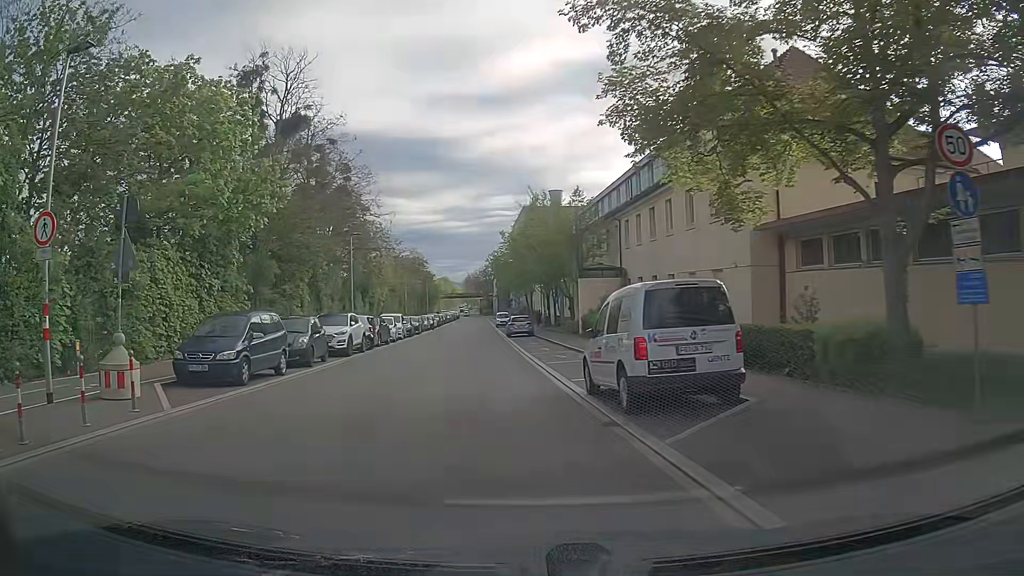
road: tertiary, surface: asphalt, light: Day
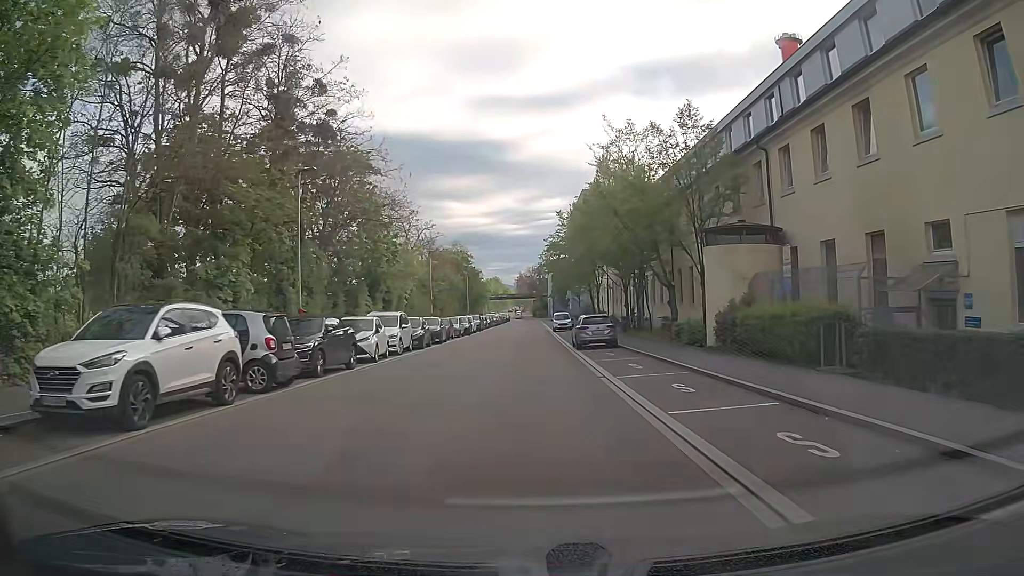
(-1.0, +18.0) m; -4°
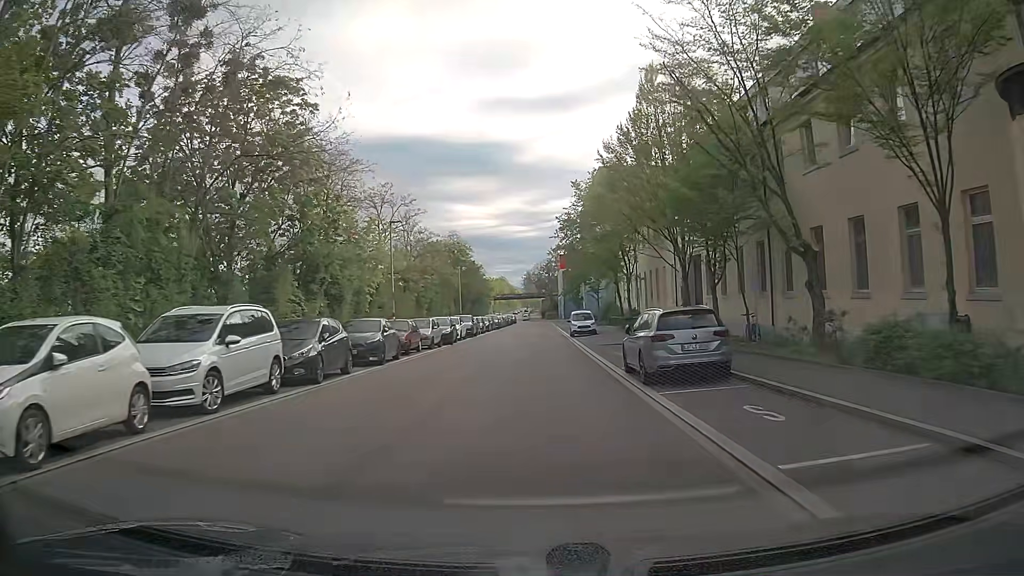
(0.0, +16.3) m; 0°
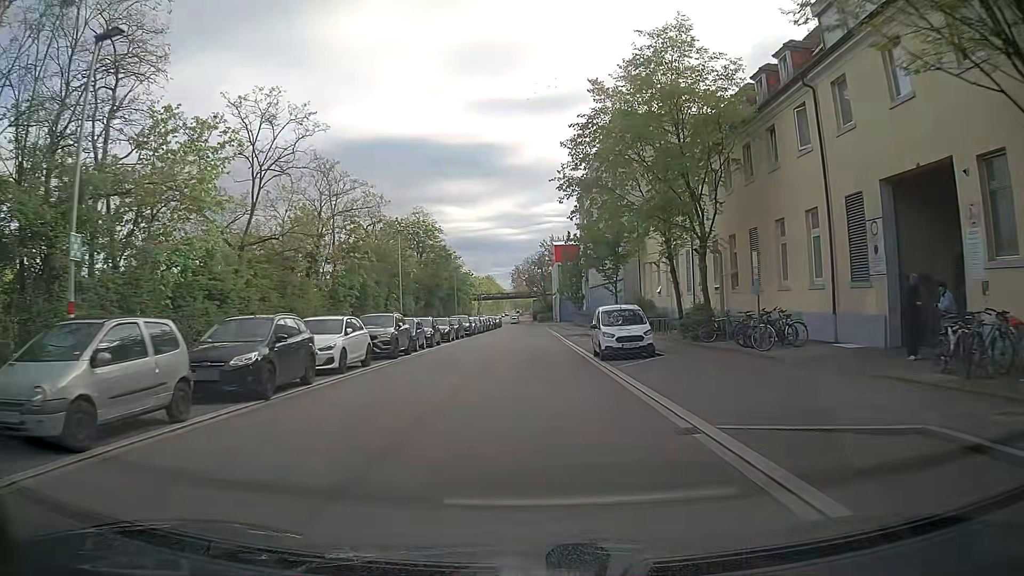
(+0.1, +24.5) m; +1°
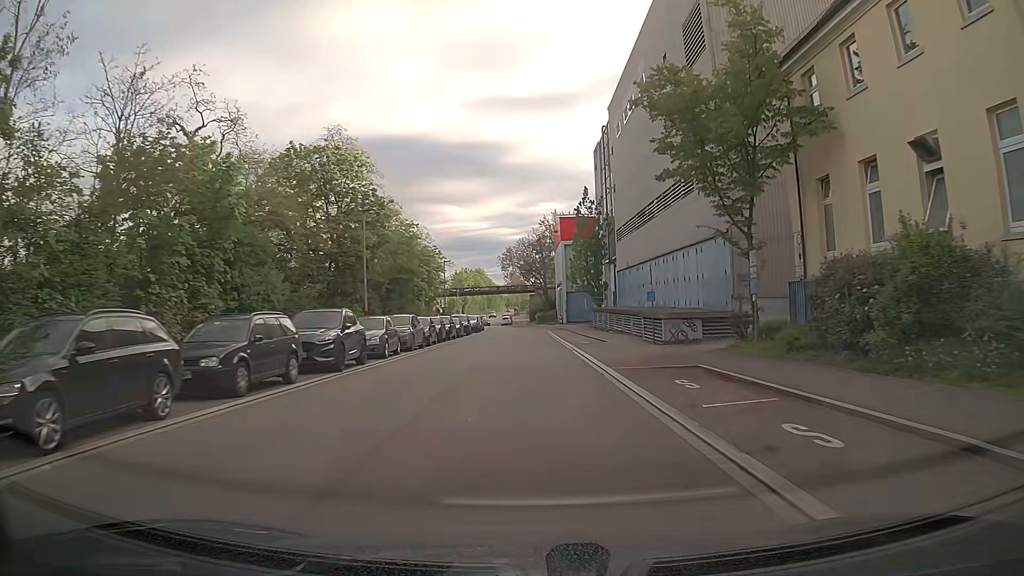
(0.0, +34.3) m; 0°
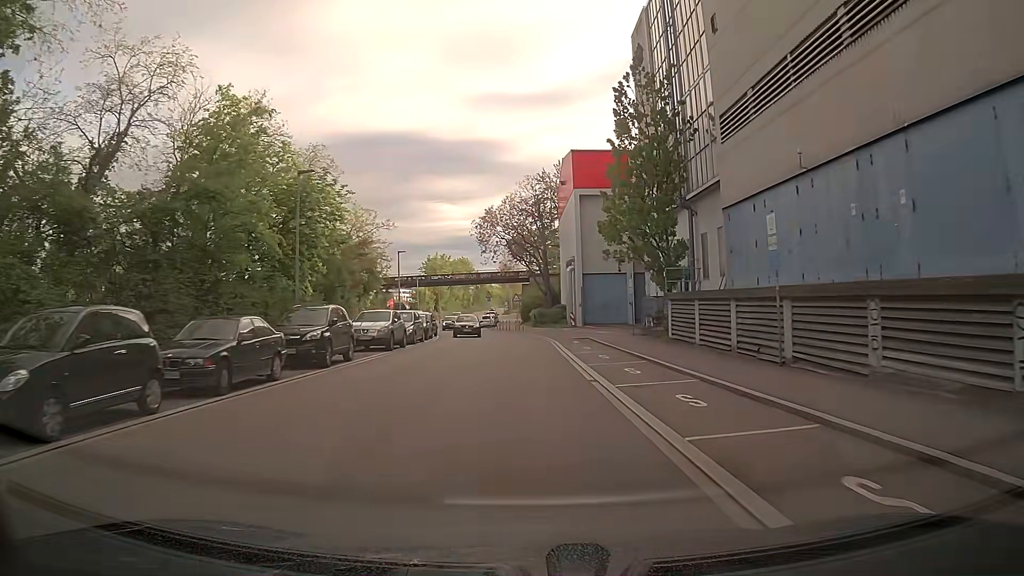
(0.0, +36.2) m; 0°
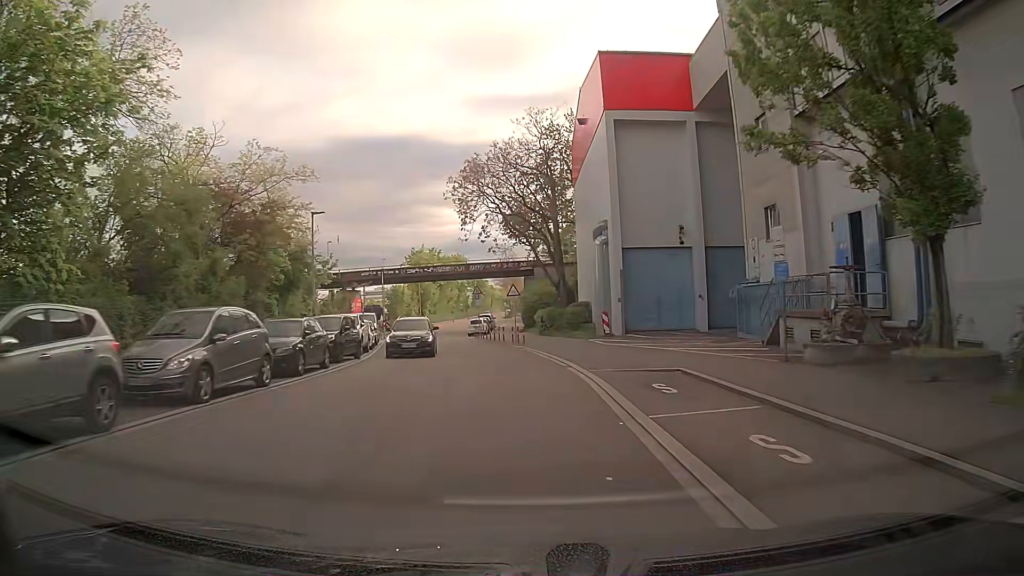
(-0.1, +21.3) m; 0°
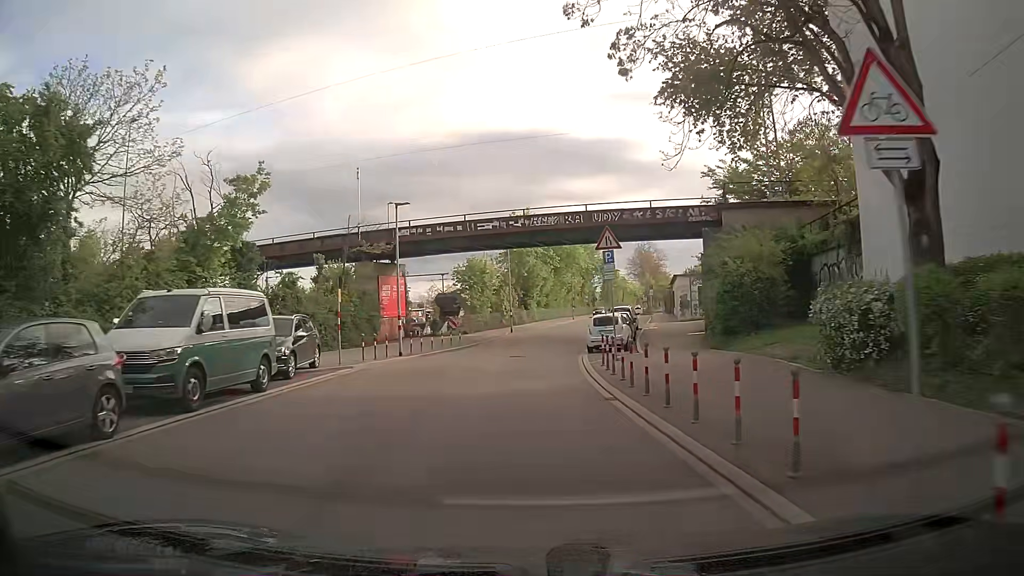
(-2.5, +33.2) m; -12°
(0, +10) (0, +20) (+1, +30) (+2, +40) (+4, +50) (+6, +59) (+8, +69) (+11, +79) (+13, +89) (+15, +99) m
